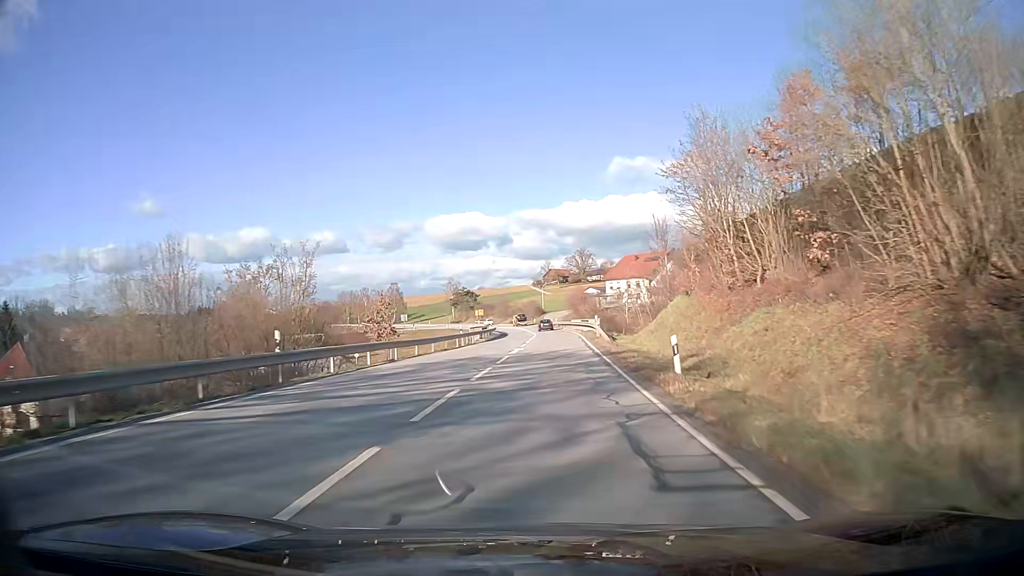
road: secondary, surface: asphalt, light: Day
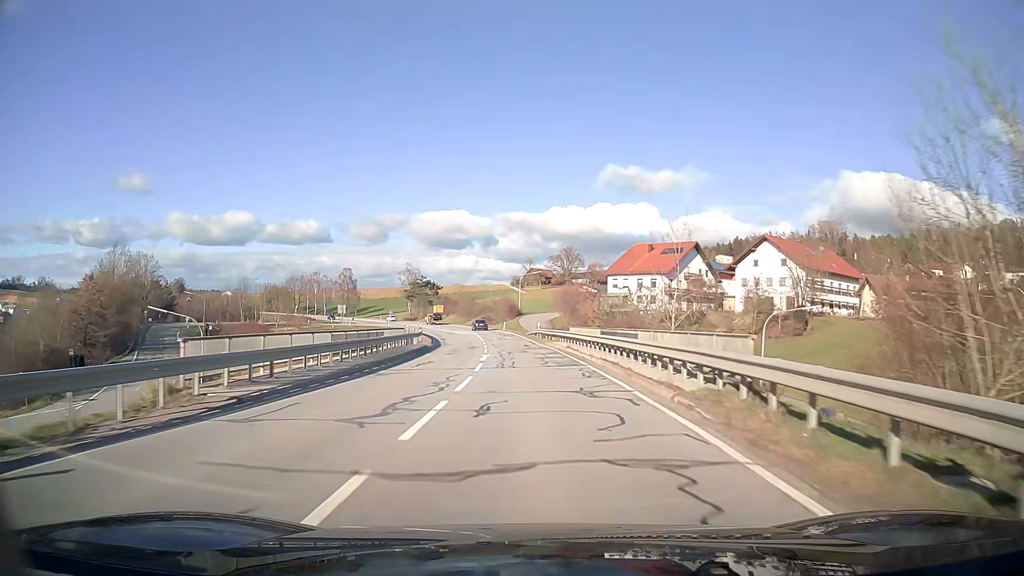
(+1.0, +44.3) m; +1°
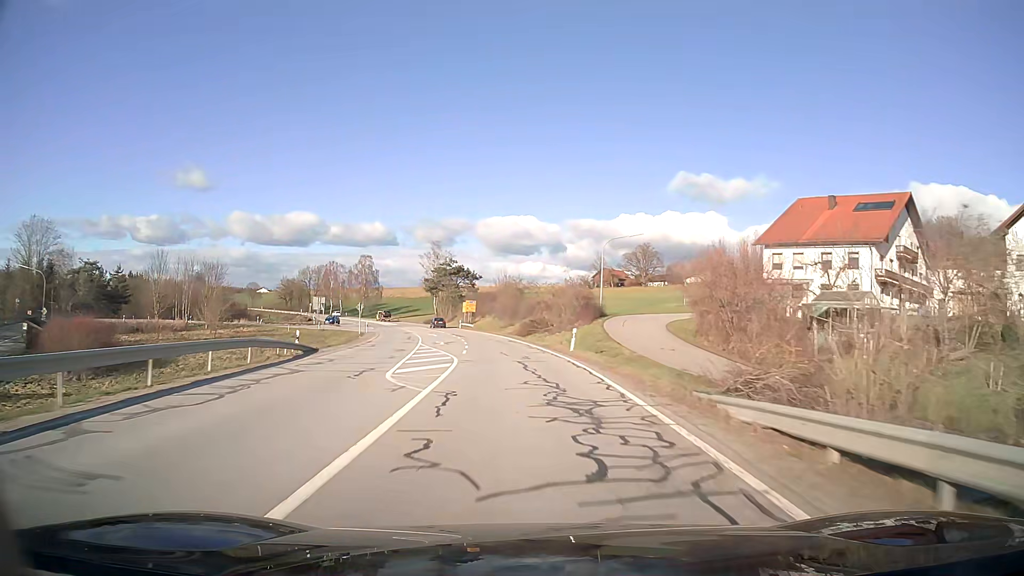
(-2.4, +55.4) m; -6°
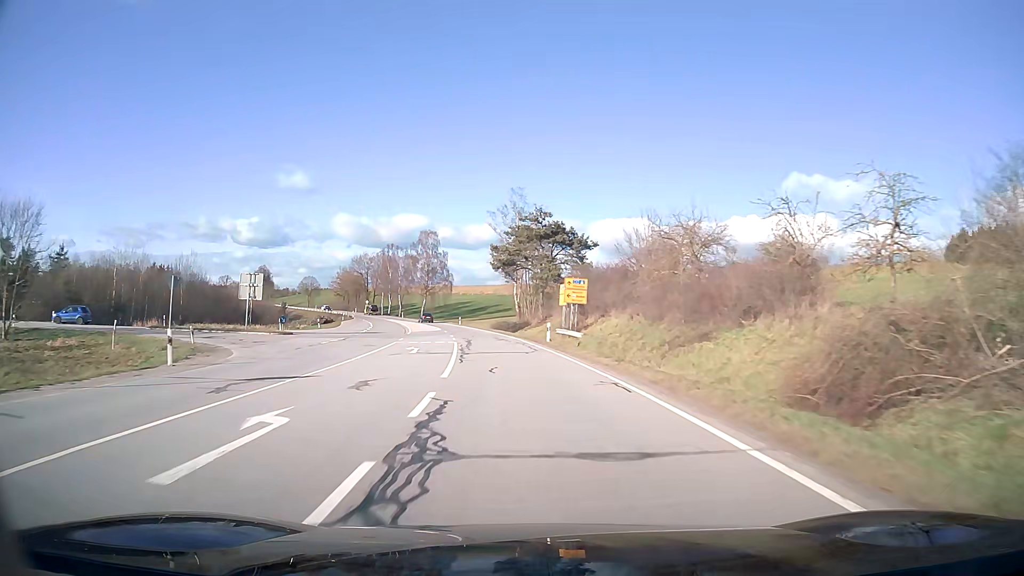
(-4.4, +55.1) m; -9°
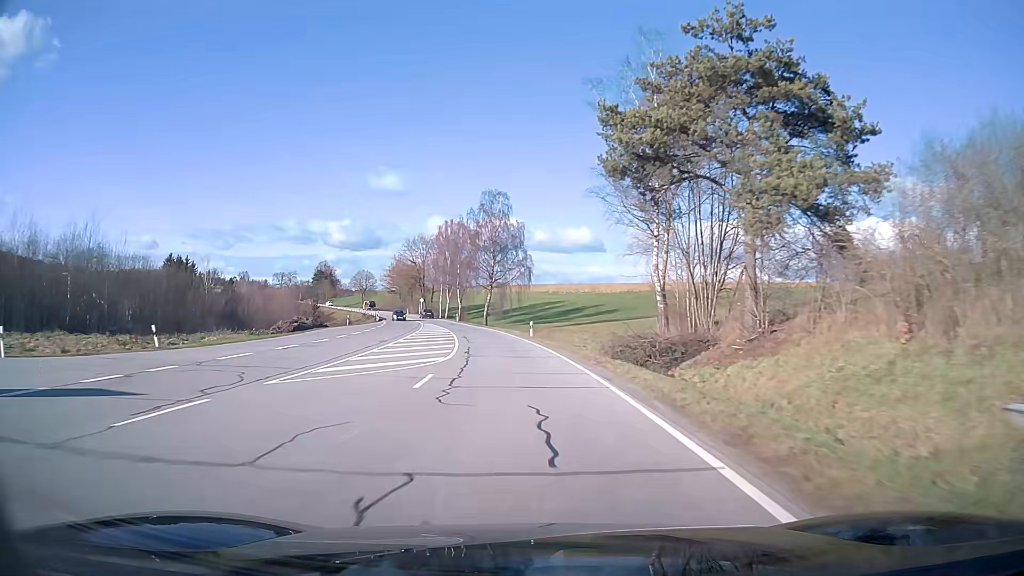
(-3.1, +44.1) m; -8°
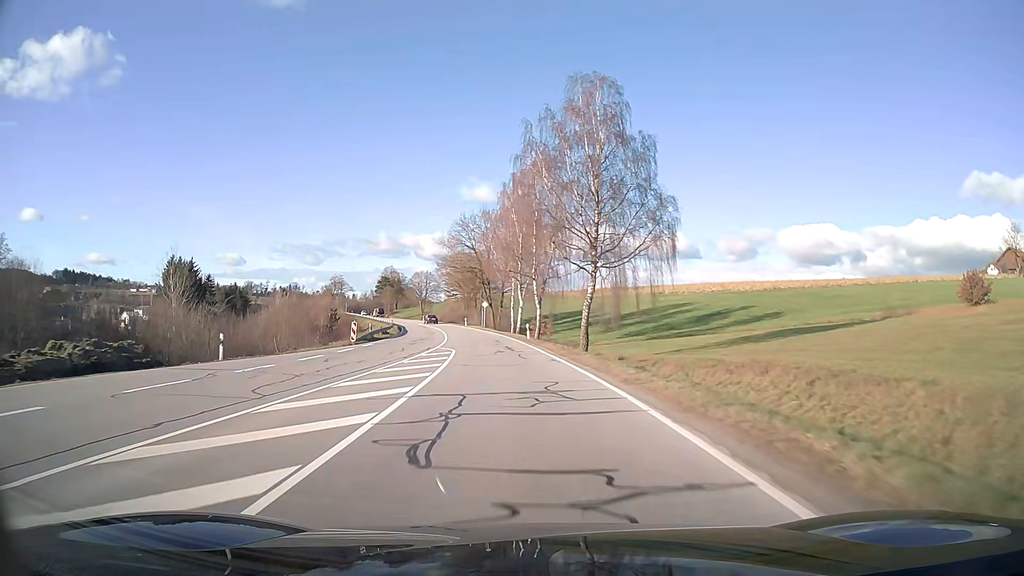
(-3.1, +44.2) m; -8°
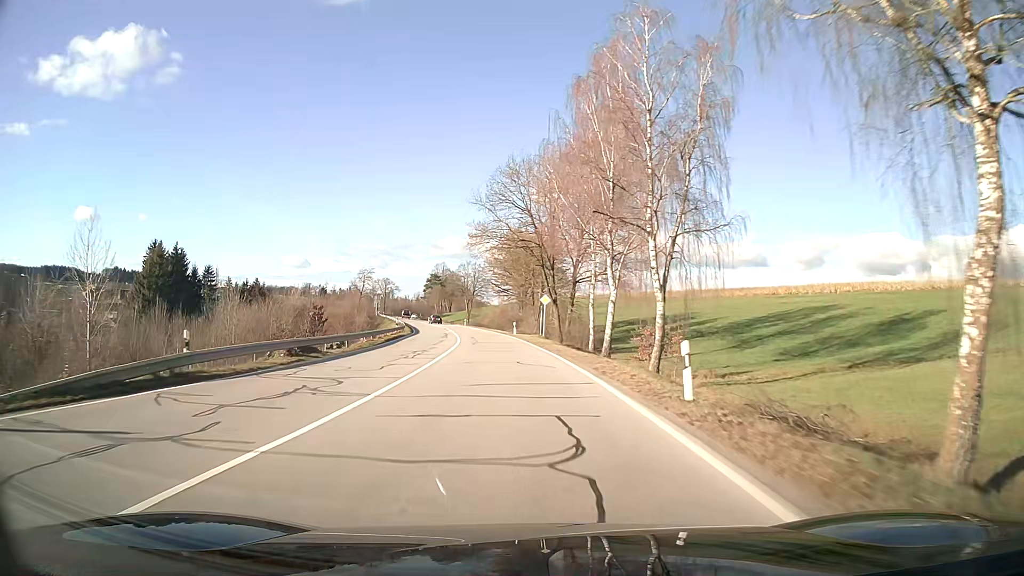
(-1.6, +33.2) m; -5°
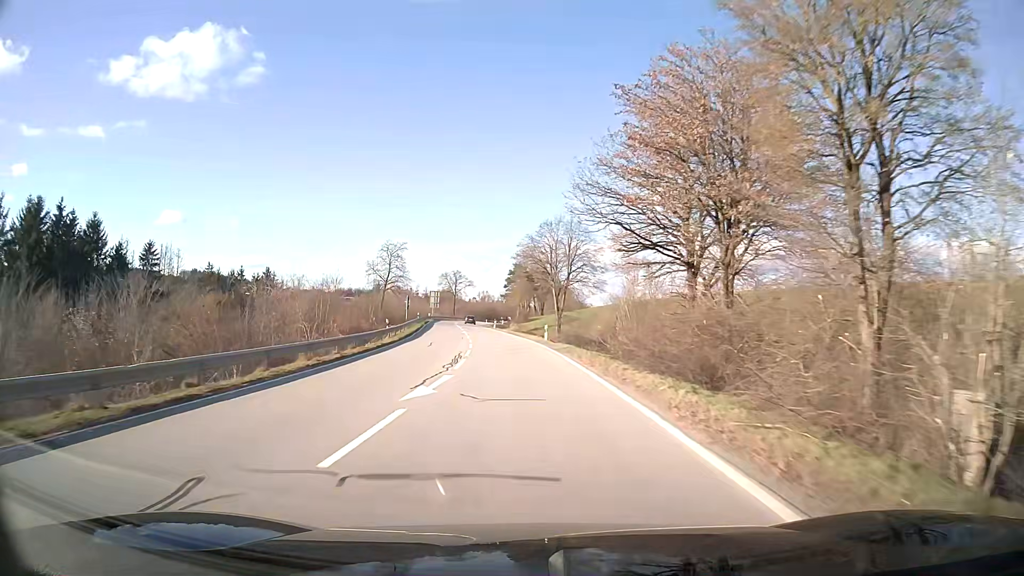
(-4.2, +55.1) m; -8°
